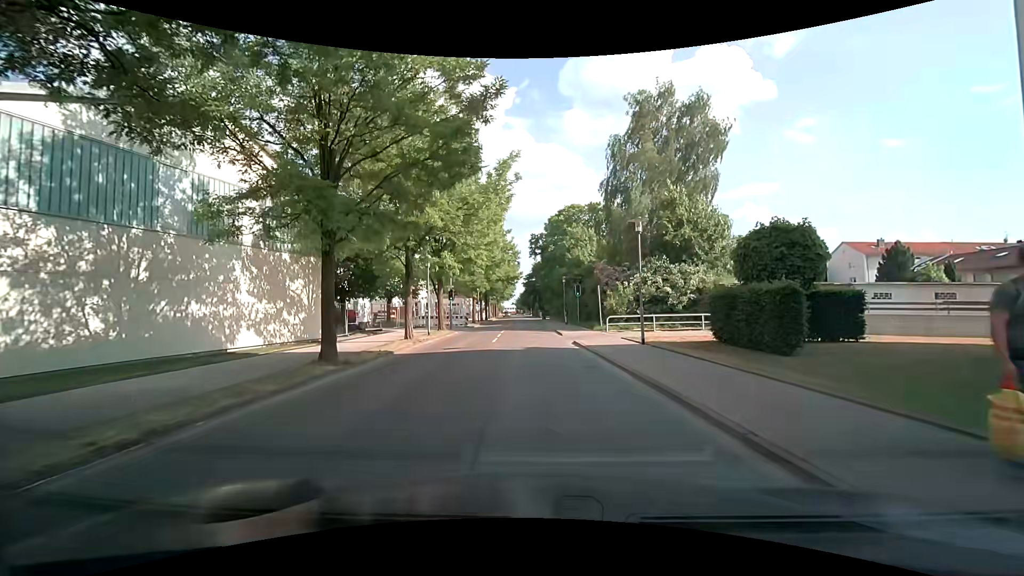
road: residential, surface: asphalt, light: Day
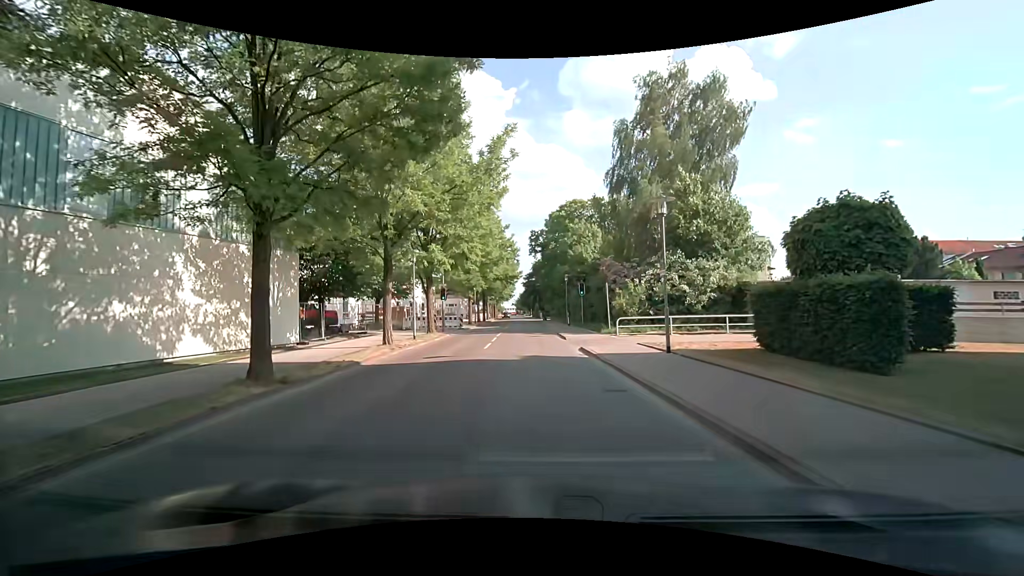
(0.0, +3.5) m; +1°
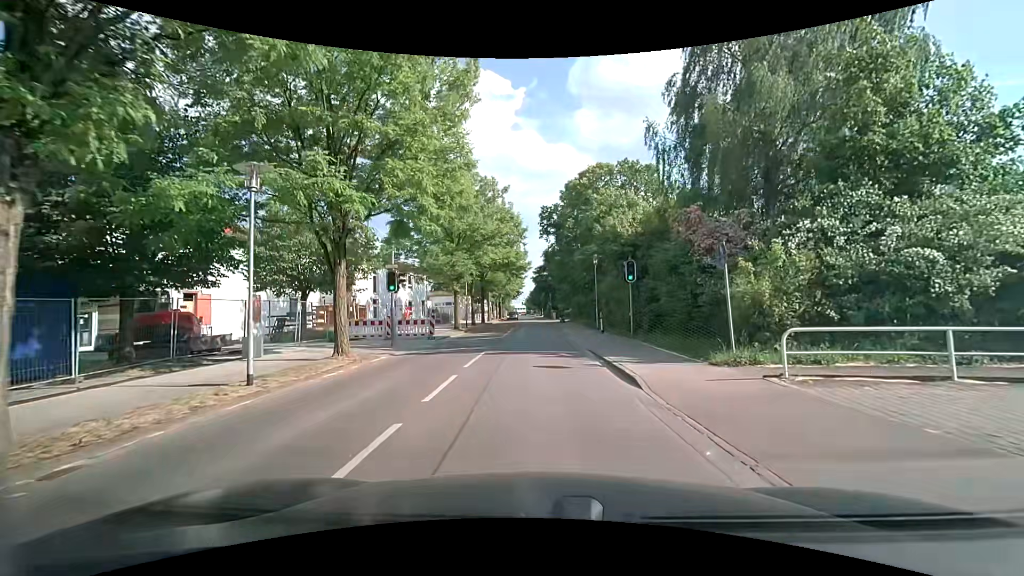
(-0.3, +15.6) m; 0°
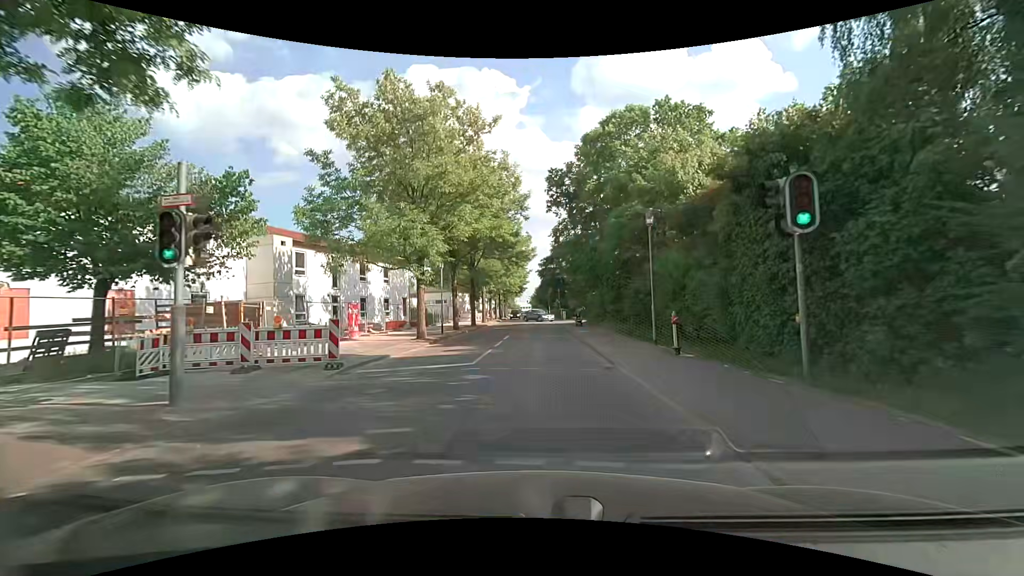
(-0.5, +13.5) m; -2°
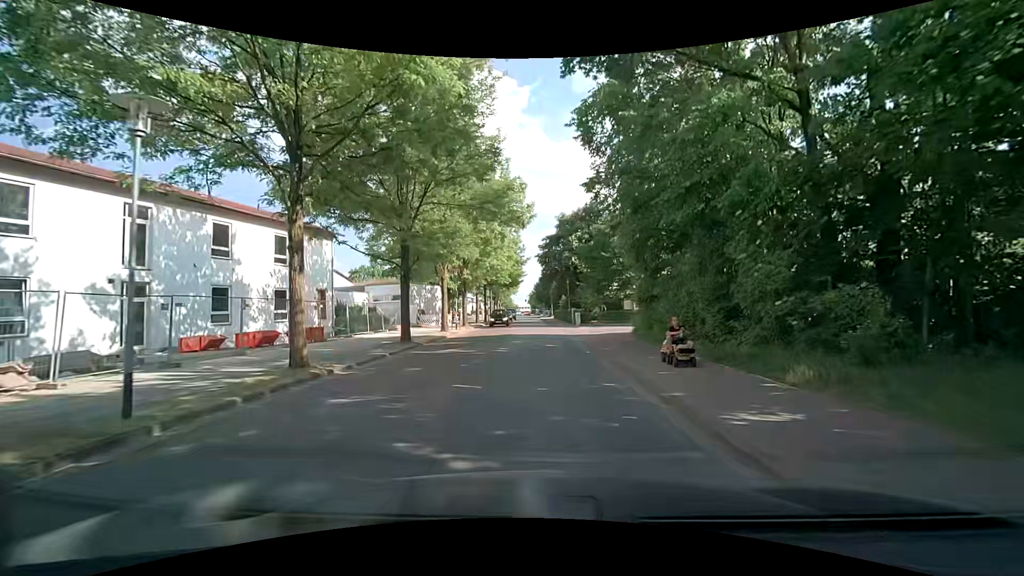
(-0.3, +23.0) m; 0°
(0, +10) (0, +20) (0, +30) (0, +40) (-1, +50) (-1, +60) (-1, +70) (-1, +80) (-2, +90) (-2, +100) m
